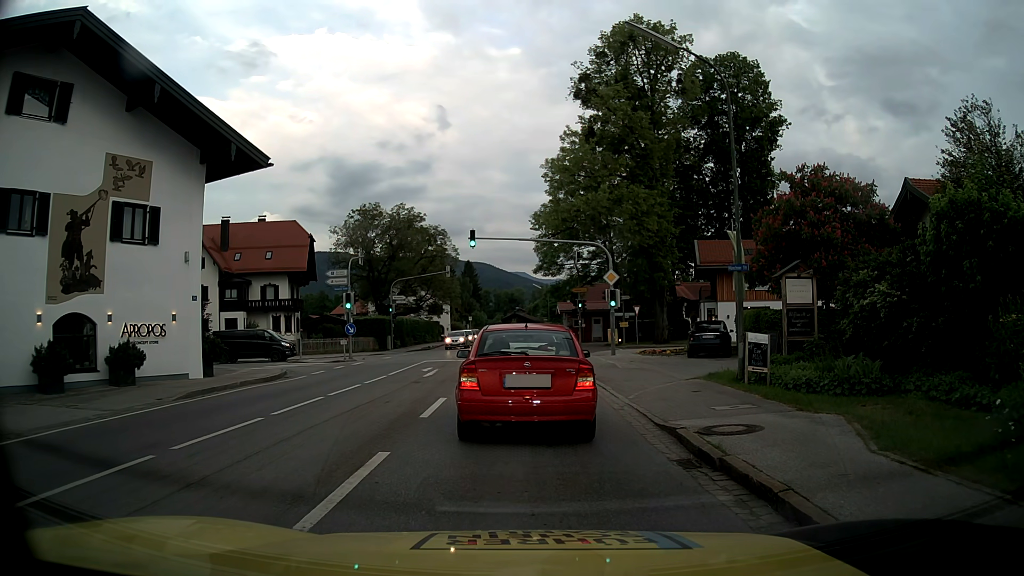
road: primary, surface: asphalt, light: Day
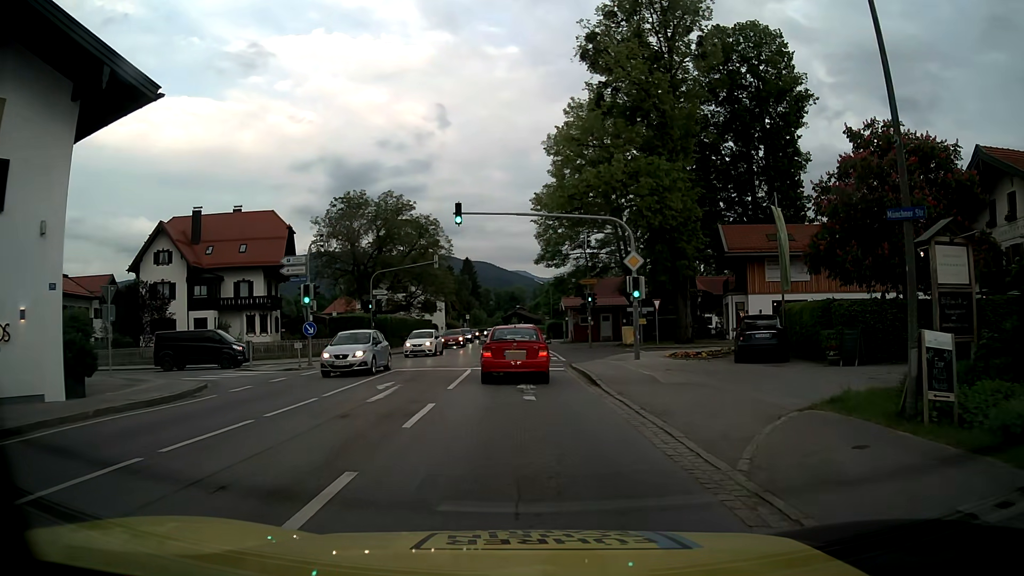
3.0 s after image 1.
(0.0, +7.4) m; 0°
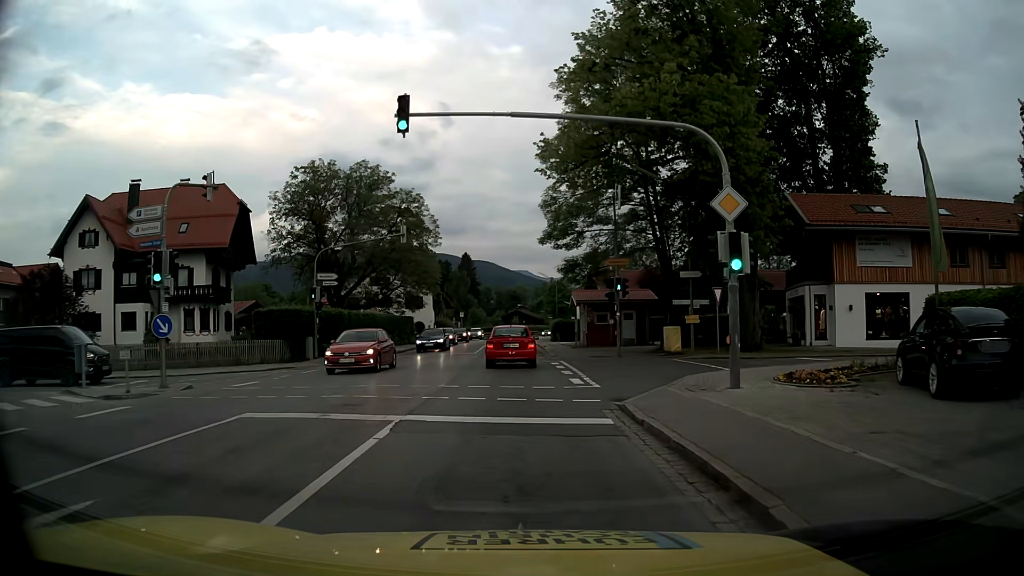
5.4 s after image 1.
(0.0, +13.1) m; 0°
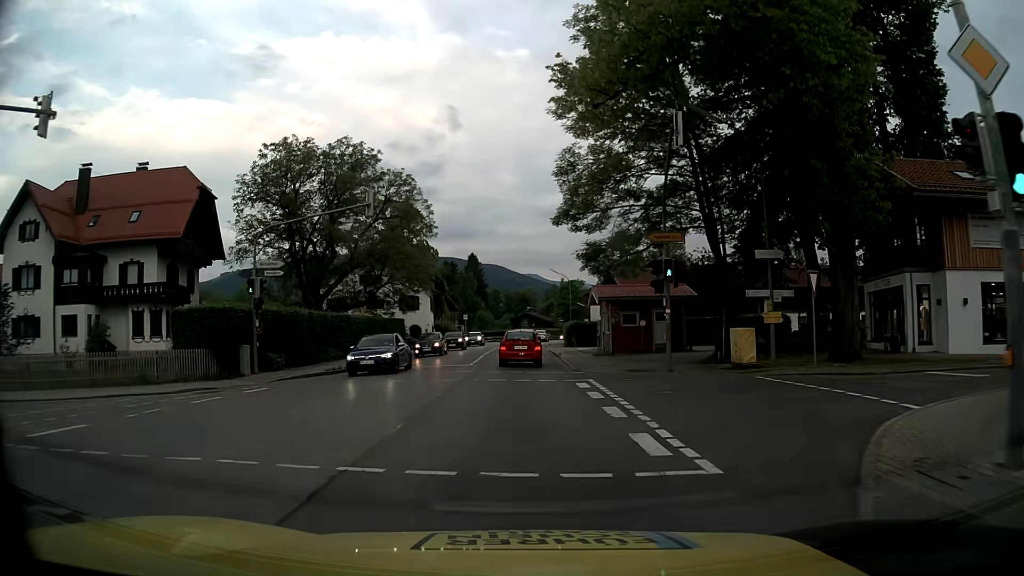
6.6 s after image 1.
(-0.1, +9.1) m; -1°
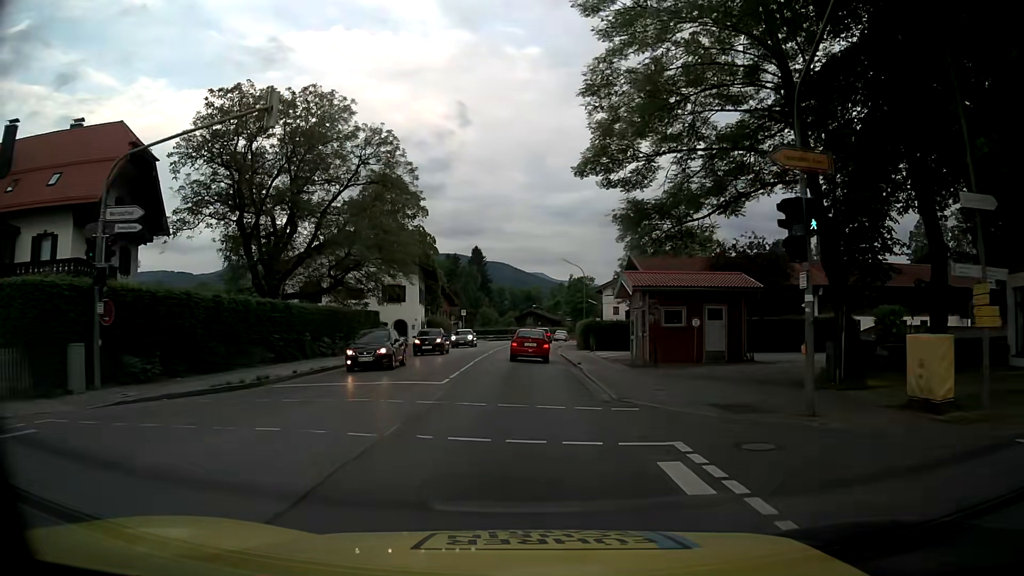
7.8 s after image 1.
(-0.1, +10.7) m; 0°
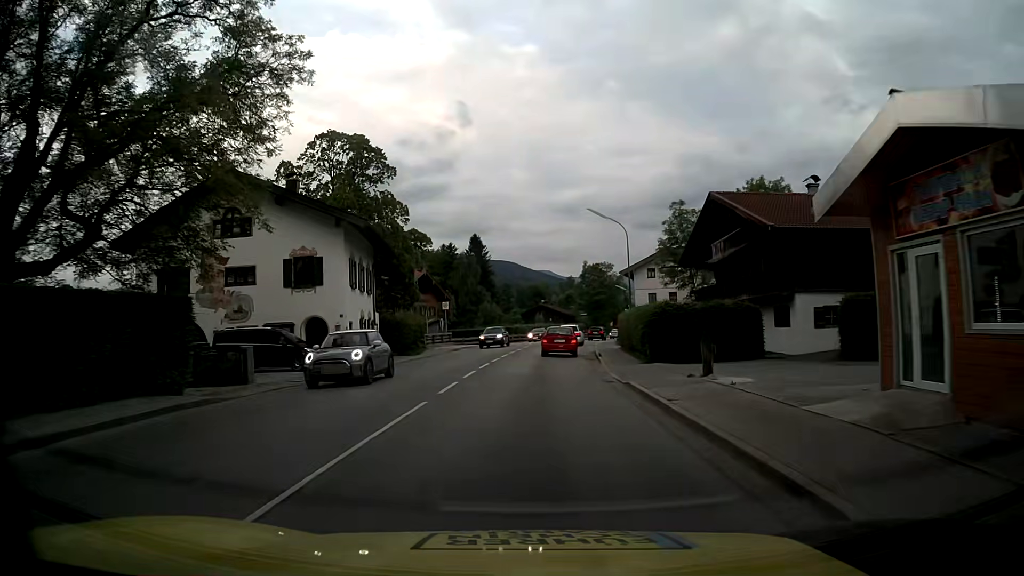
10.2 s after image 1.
(0.0, +24.6) m; -1°
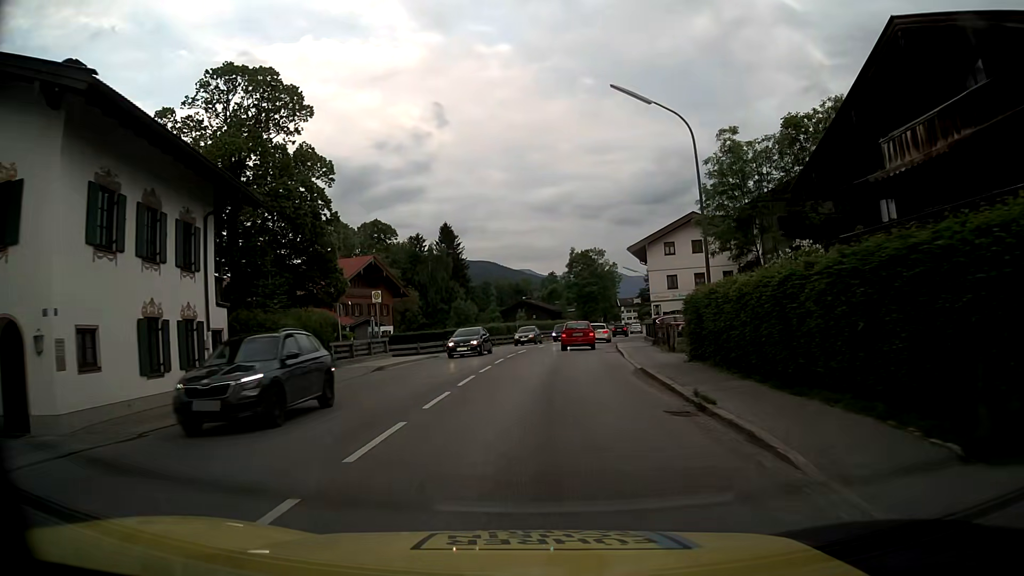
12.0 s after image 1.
(+0.3, +20.3) m; +2°
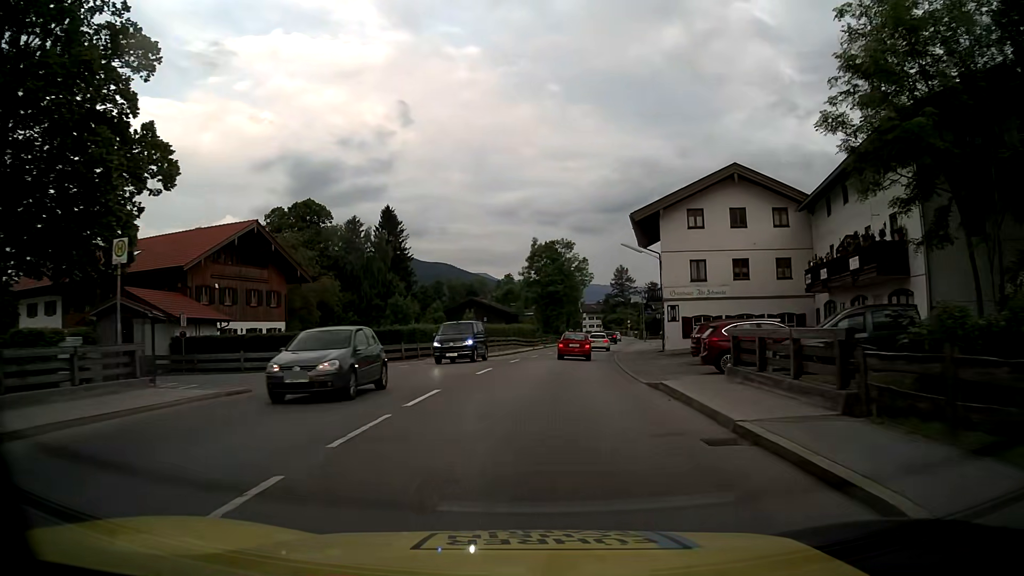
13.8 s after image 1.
(+0.6, +21.8) m; +3°
(0, +10) (+1, +20) (+2, +30) (+3, +40) (+4, +50) (+6, +60) (+8, +69) (+10, +79) (+12, +89) (+13, +99) m
